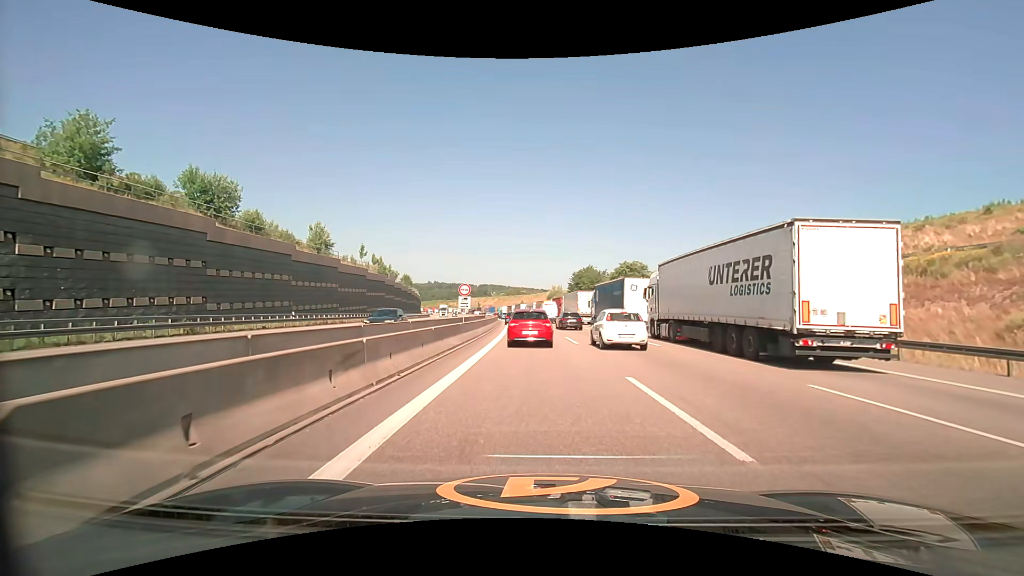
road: motorway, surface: asphalt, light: Day
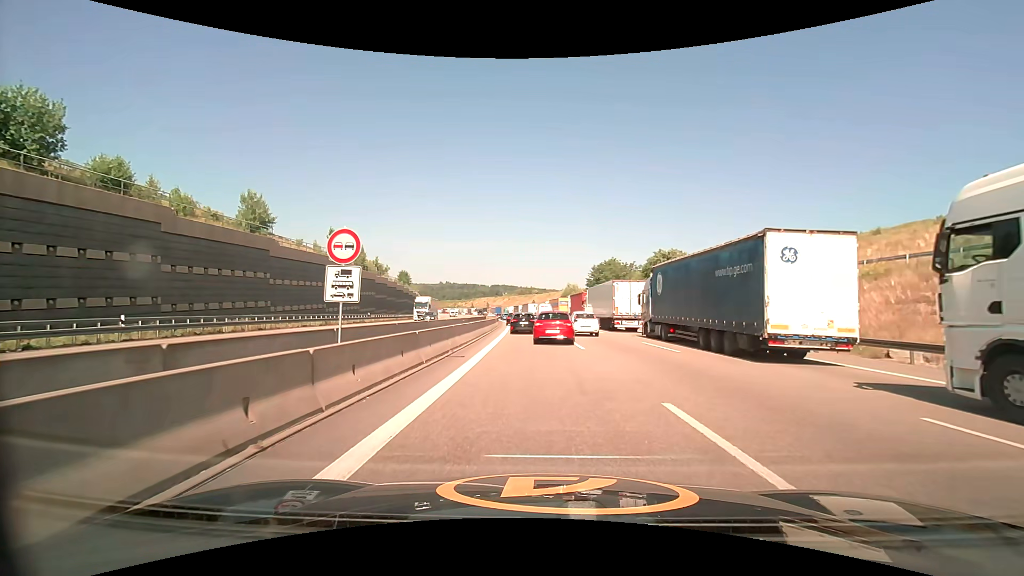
(-0.3, +20.2) m; -1°
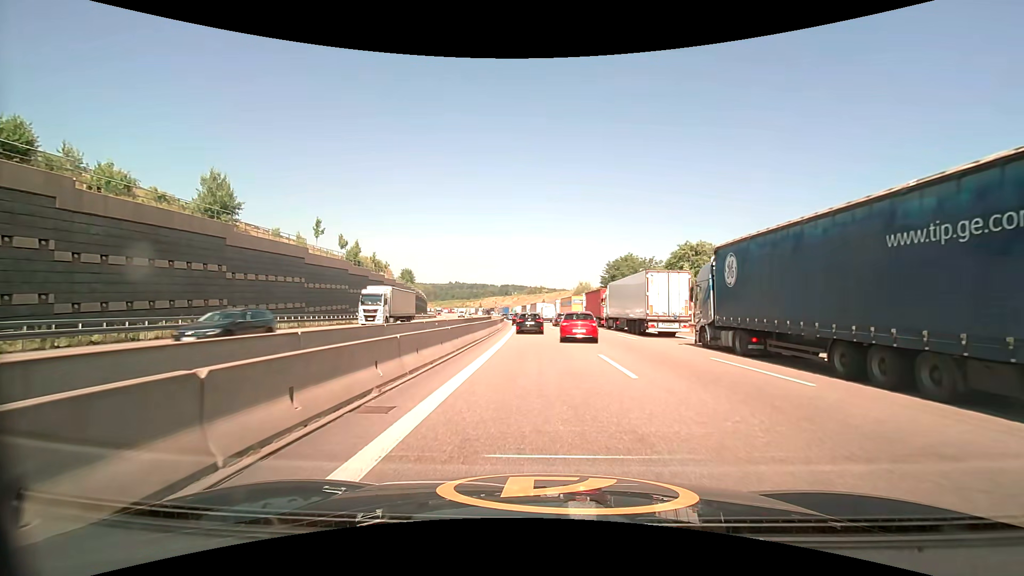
(-0.1, +8.4) m; -1°
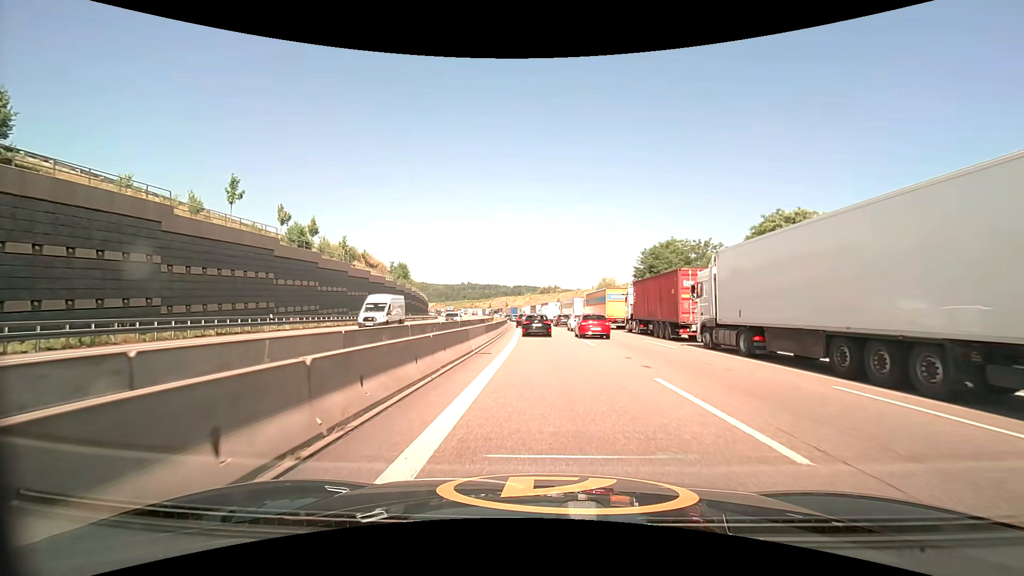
(-0.5, +23.2) m; -2°
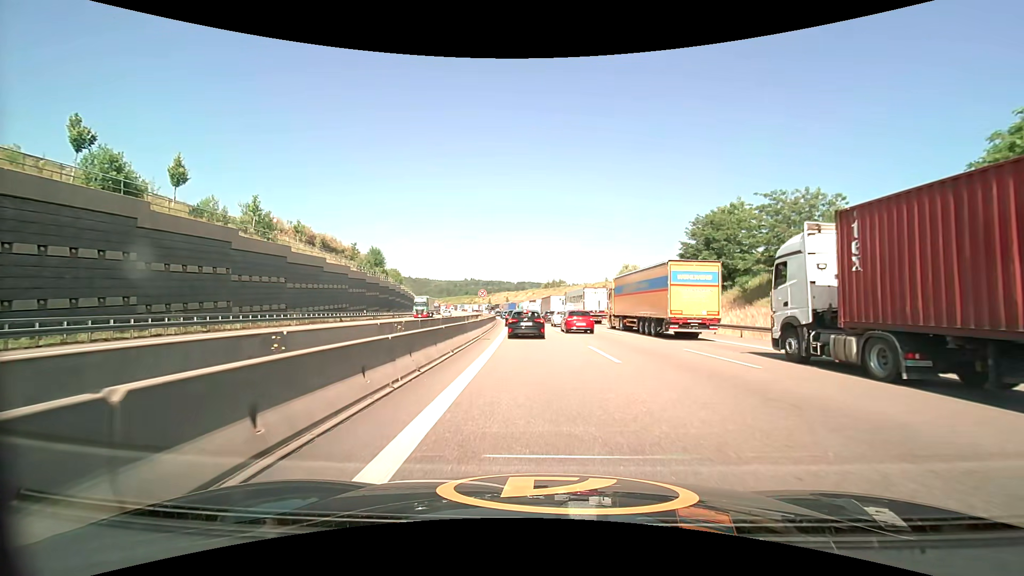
(0.0, +26.3) m; 0°
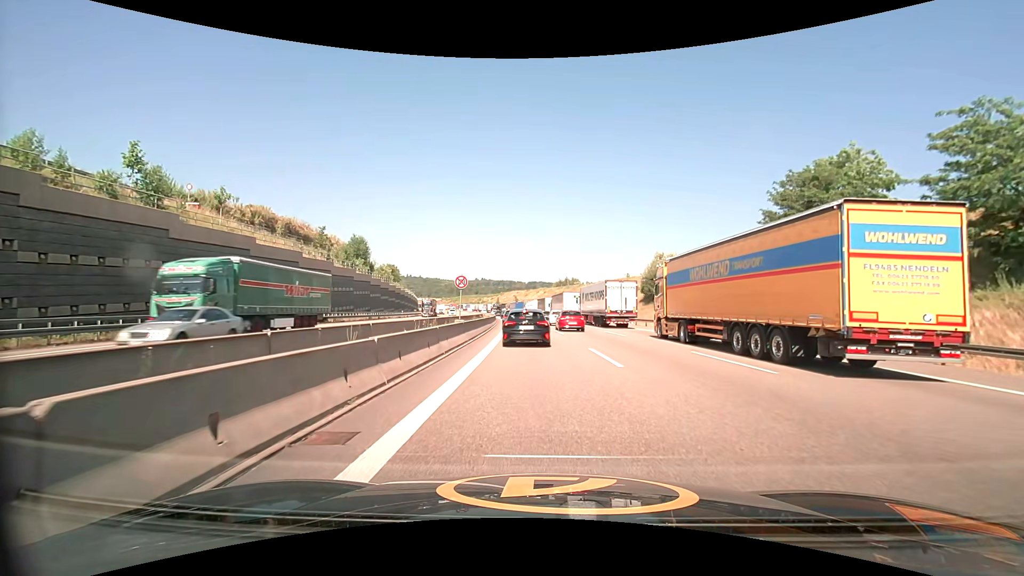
(-0.2, +18.3) m; -1°
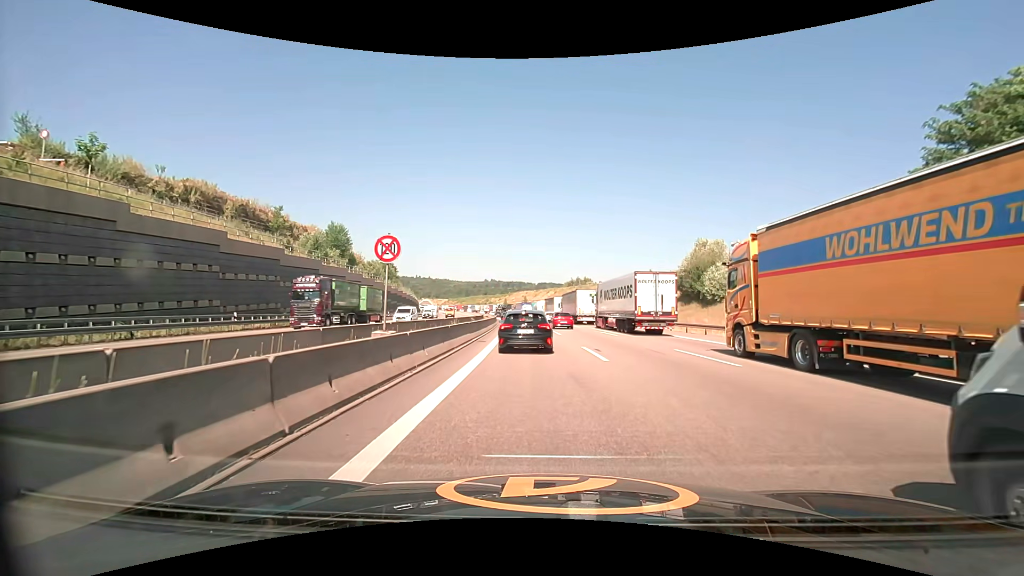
(-0.2, +15.4) m; -2°
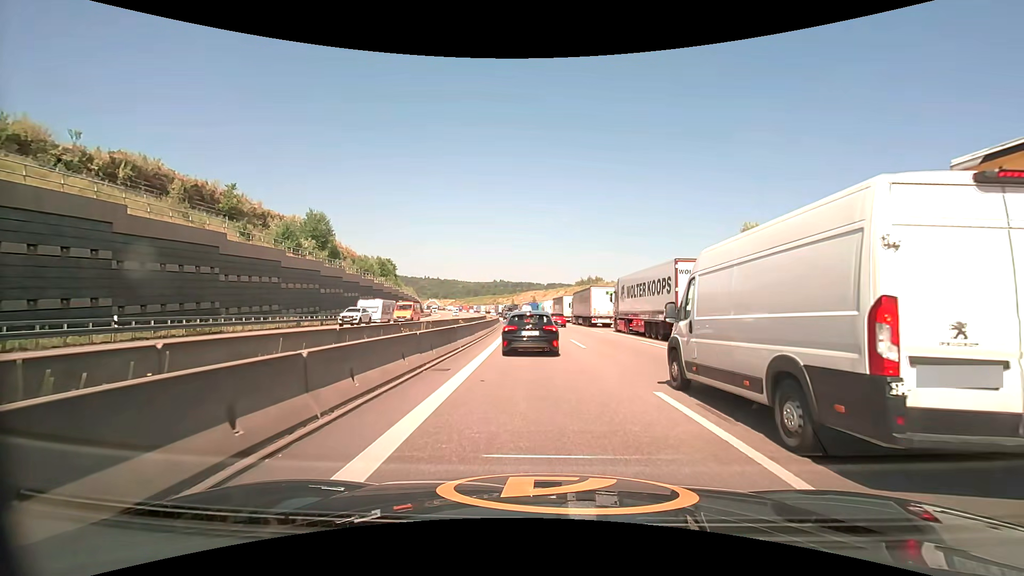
(0.0, +11.3) m; 0°
(0, +10) (0, +20) (-1, +30) (-1, +40) (-1, +50) (-2, +60) (-3, +70) (-4, +80) (-4, +90) (-5, +100) m
